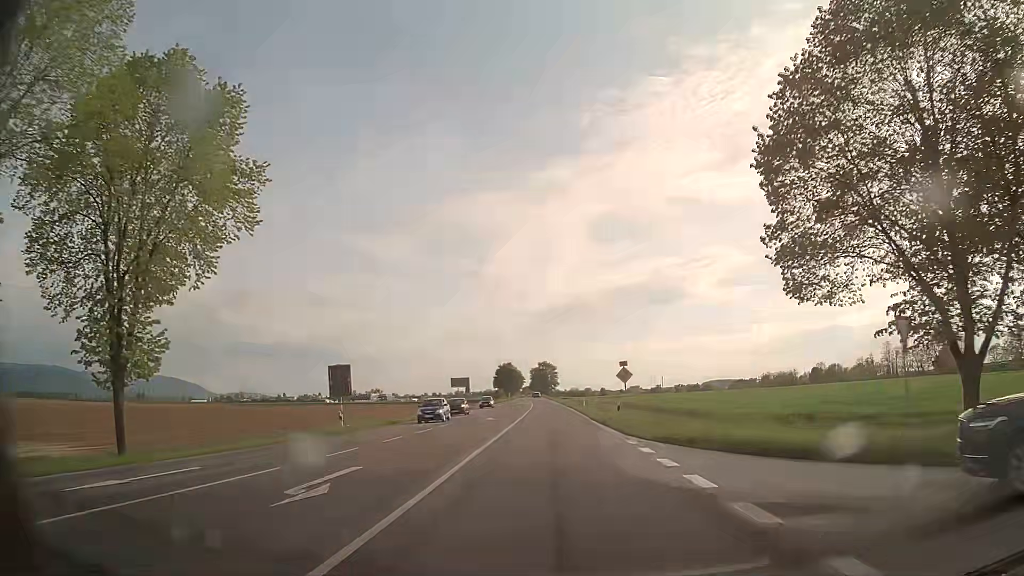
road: secondary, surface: asphalt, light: Day
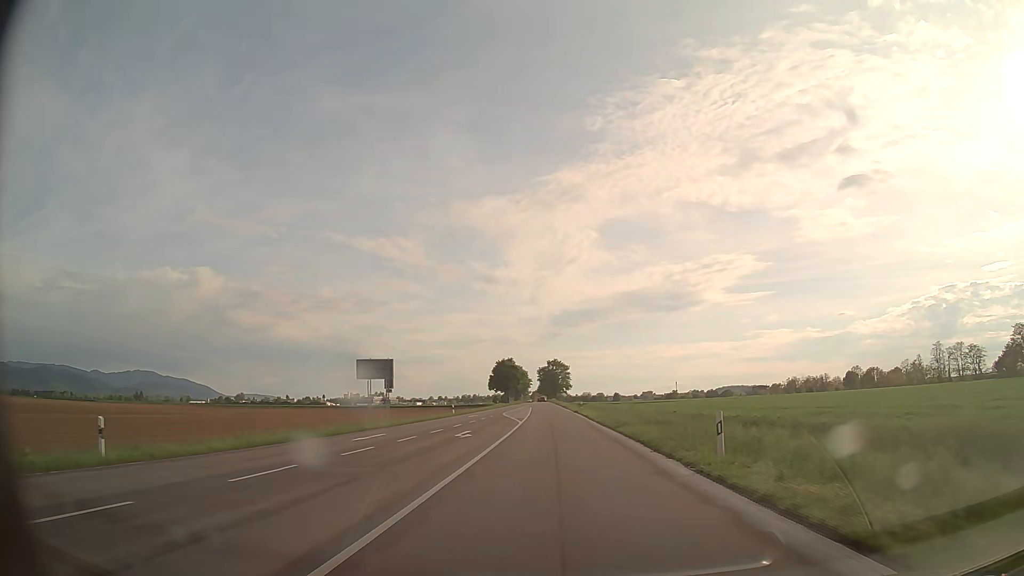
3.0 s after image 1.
(-0.4, +47.5) m; -1°
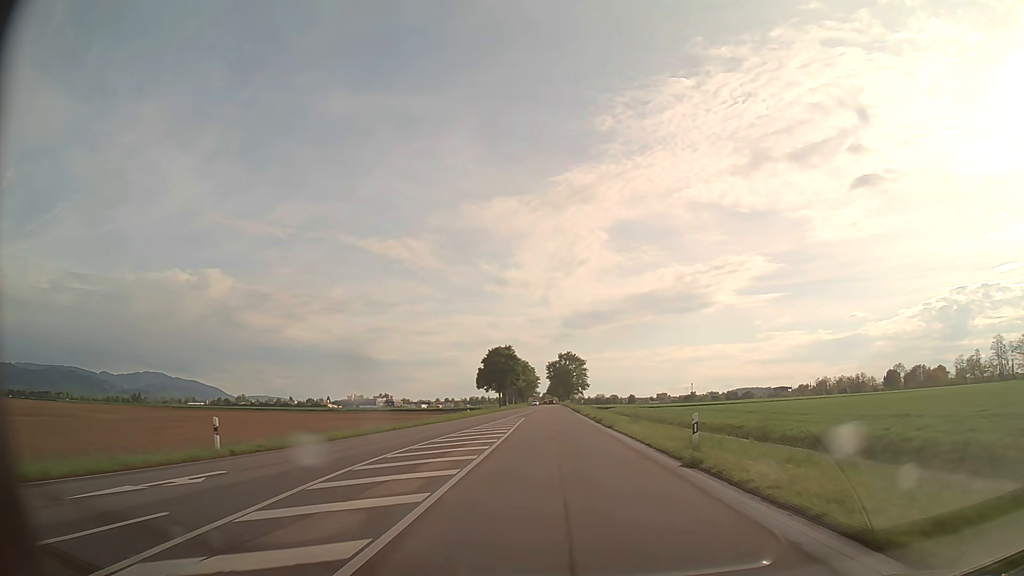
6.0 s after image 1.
(-0.5, +48.4) m; -1°
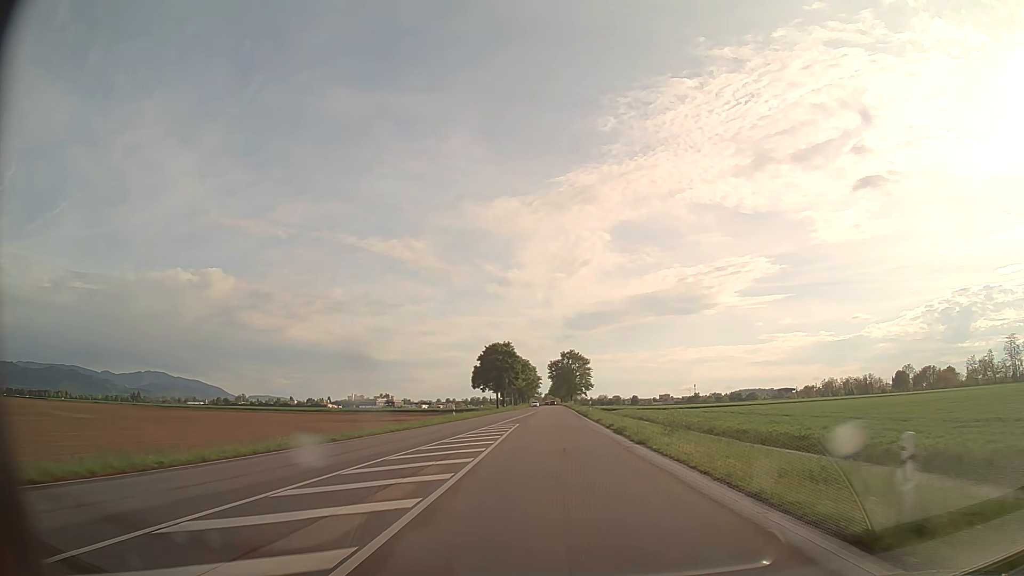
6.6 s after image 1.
(0.0, +9.7) m; 0°
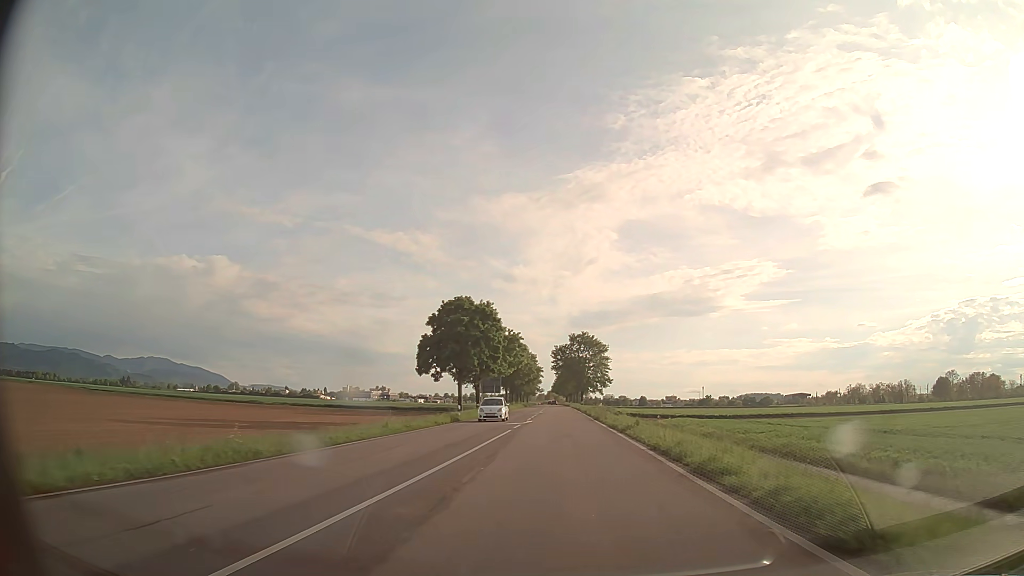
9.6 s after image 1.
(-0.3, +48.8) m; 0°
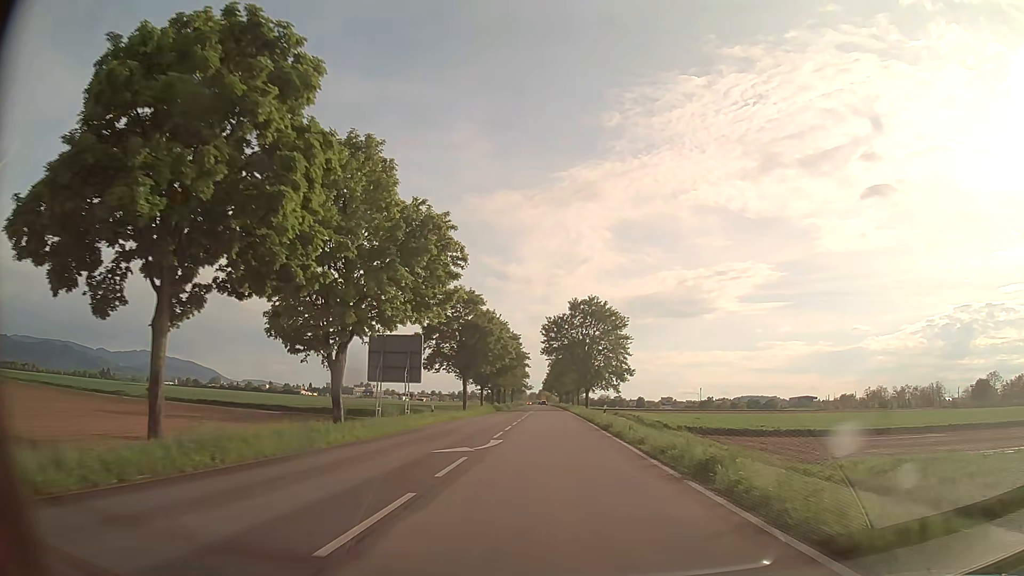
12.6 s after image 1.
(+0.4, +49.3) m; +1°
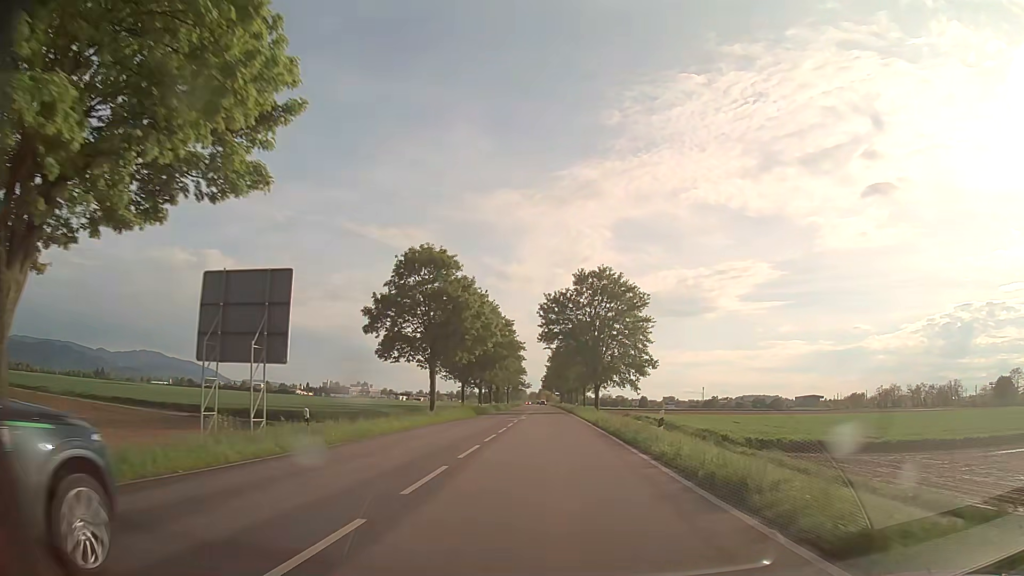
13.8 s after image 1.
(0.0, +20.3) m; 0°
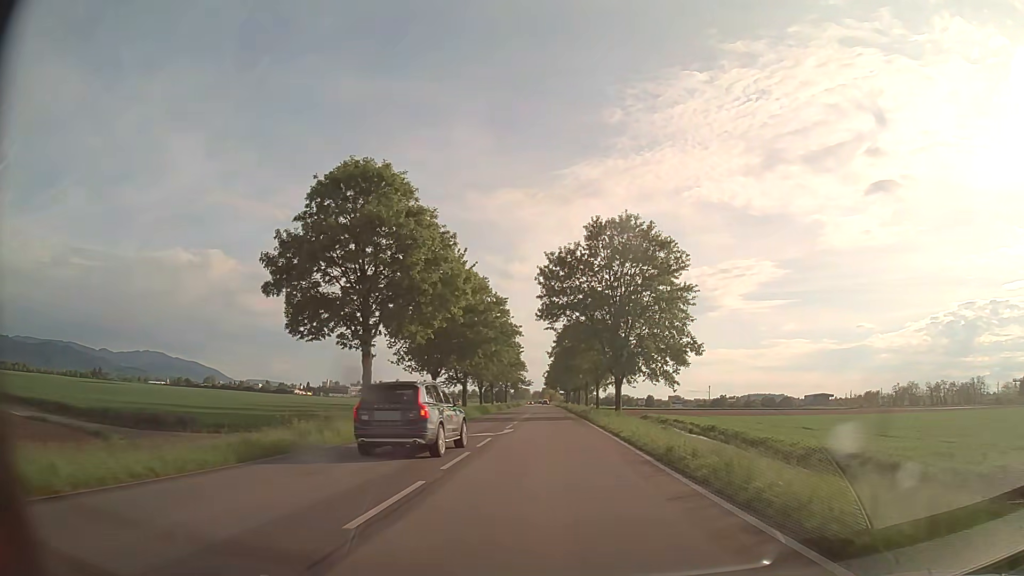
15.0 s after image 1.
(0.0, +20.5) m; 0°
(0, +10) (0, +20) (0, +30) (0, +40) (0, +50) (0, +60) (0, +70) (0, +80) (0, +90) (0, +100) m
